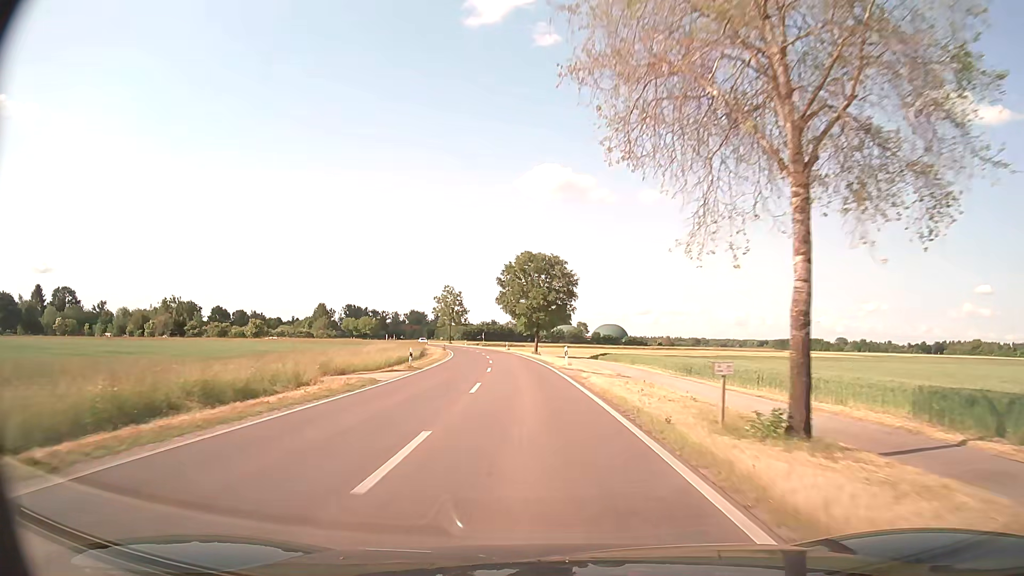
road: primary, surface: asphalt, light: Day
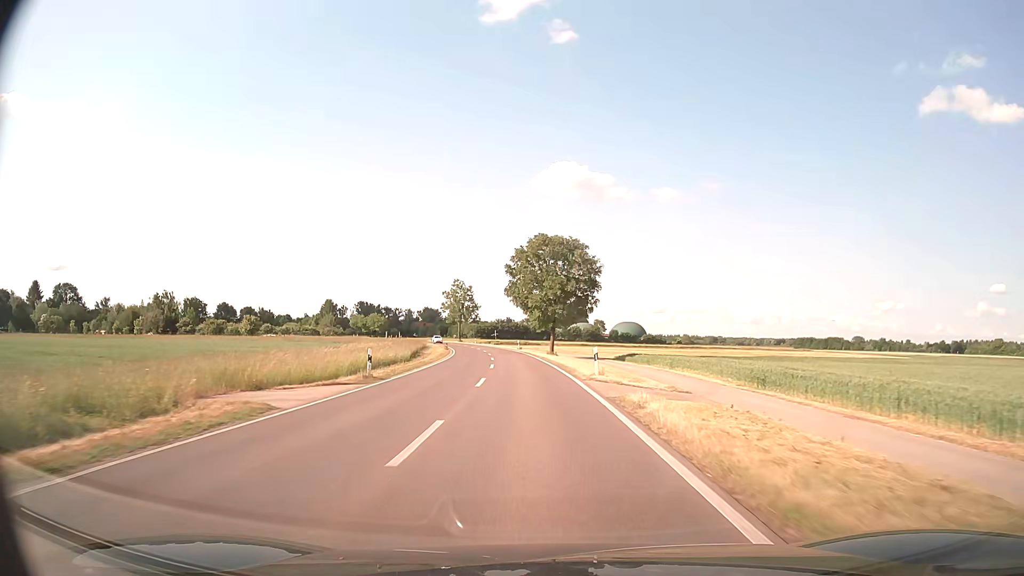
(-0.1, +10.7) m; -2°
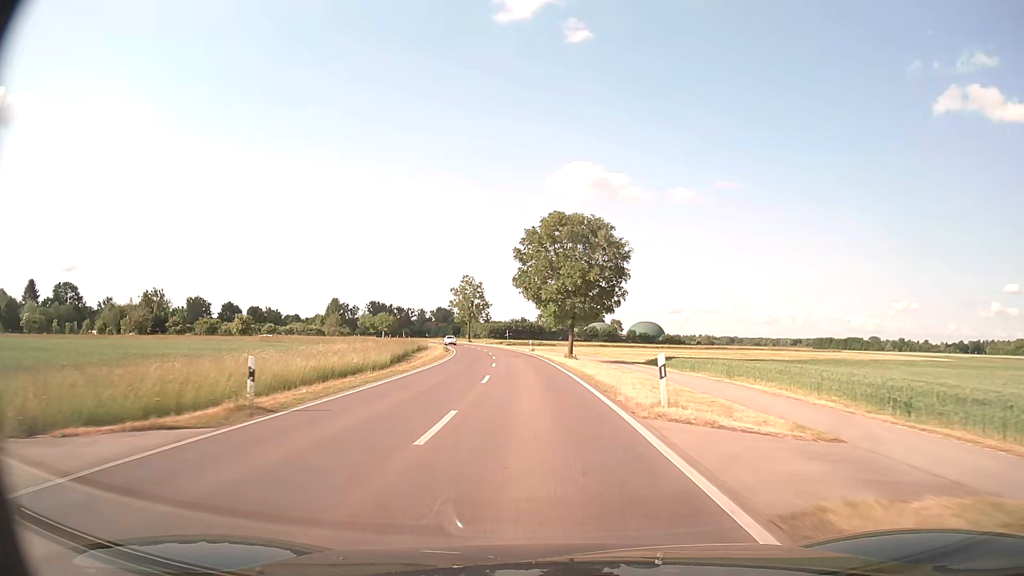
(-0.1, +10.8) m; -1°
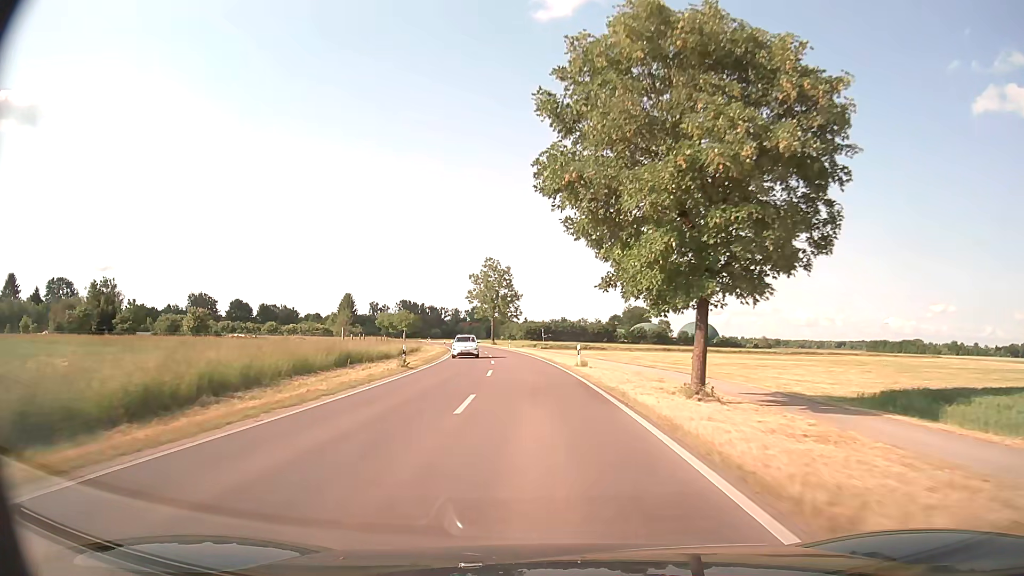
(-1.0, +32.5) m; -3°
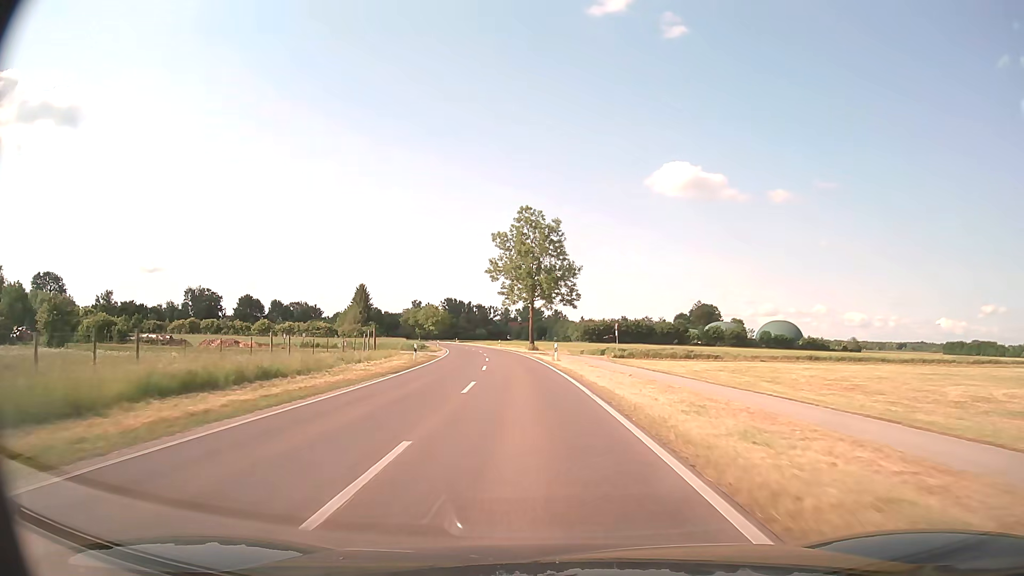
(-1.7, +43.5) m; -5°
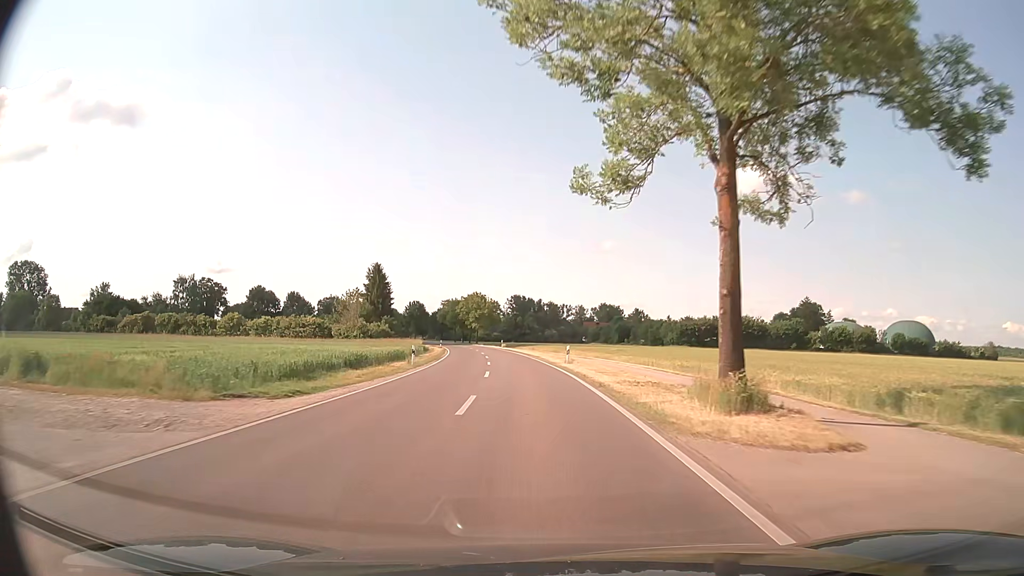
(-3.2, +52.7) m; -6°
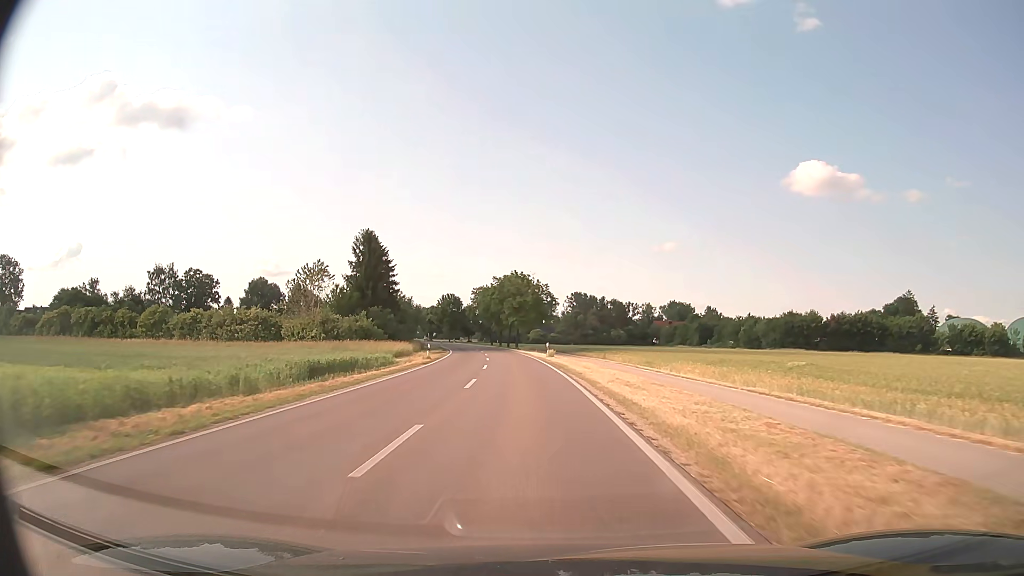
(-1.5, +41.6) m; -5°
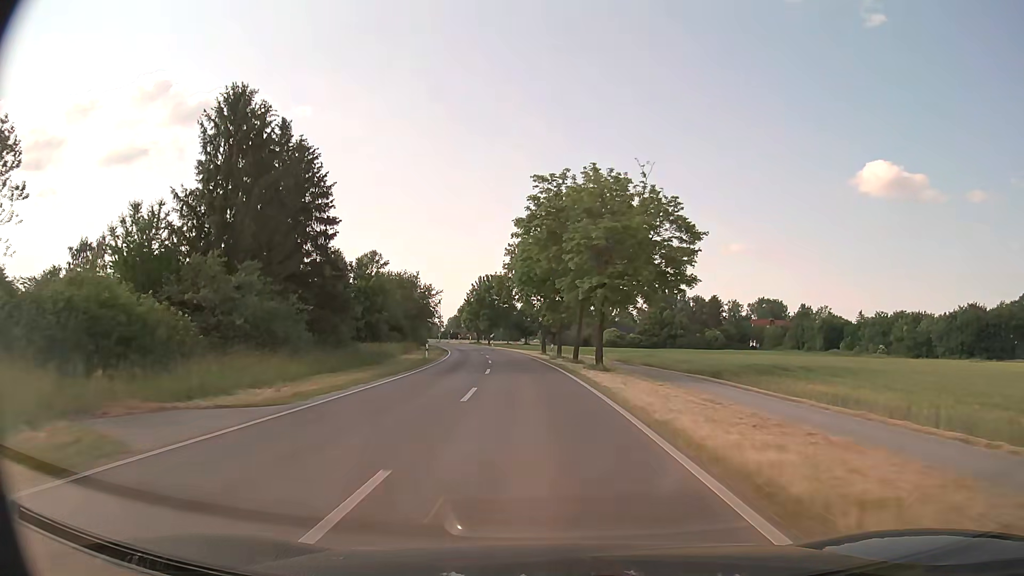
(-2.9, +51.8) m; -6°
(0, +10) (0, +20) (-1, +30) (-2, +40) (-3, +50) (-4, +60) (-5, +70) (-6, +80) (-8, +90) (-10, +99) m
